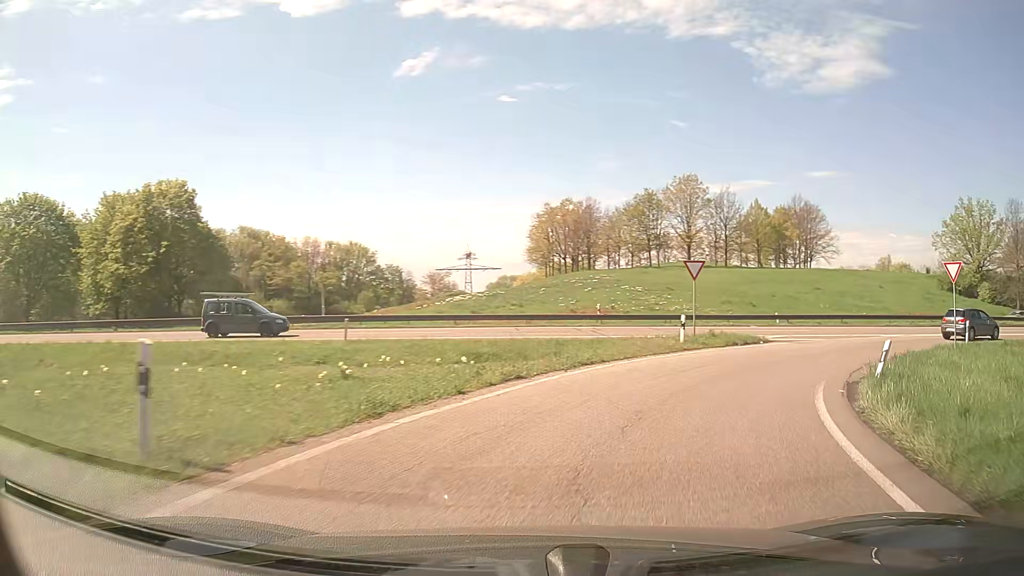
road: trunk_link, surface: asphalt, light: Day
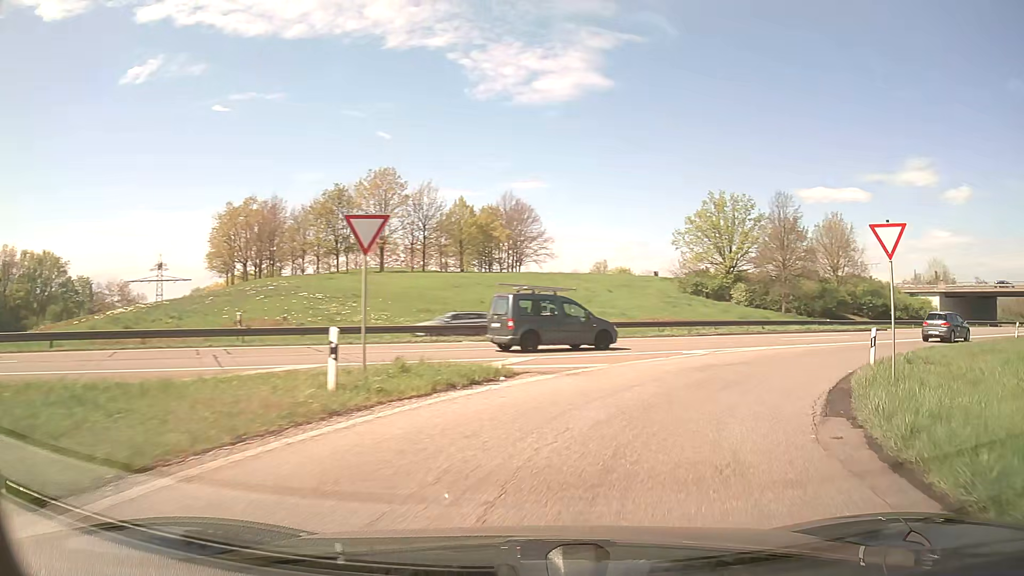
(+2.8, +12.3) m; +26°
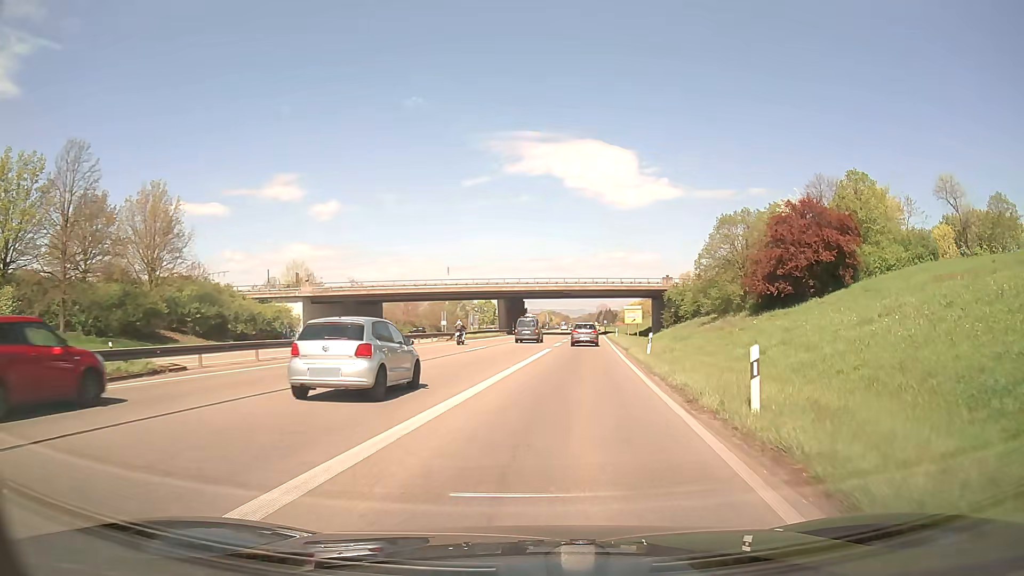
(+16.2, +26.7) m; +56°
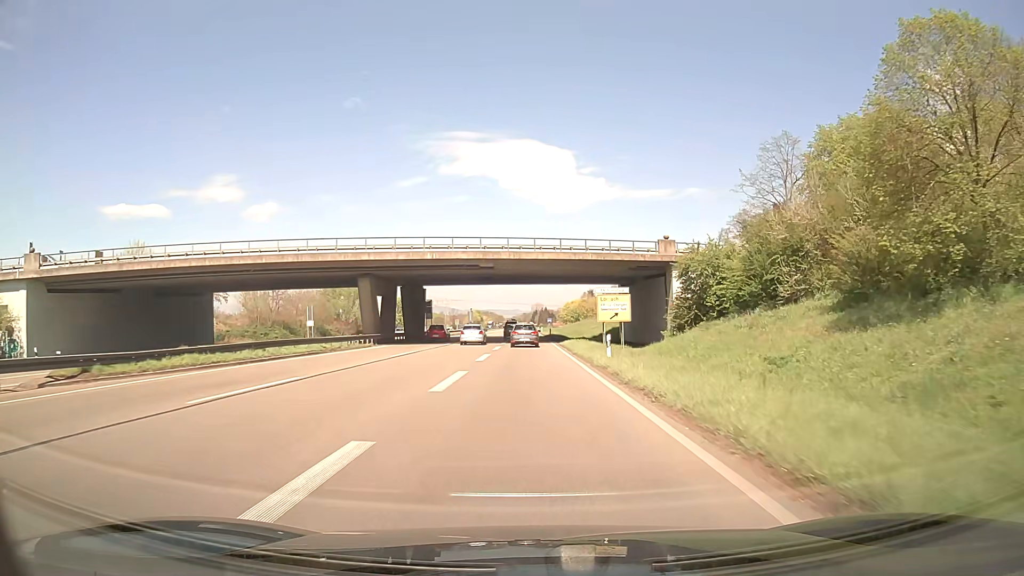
(+3.4, +42.5) m; +6°
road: trunk
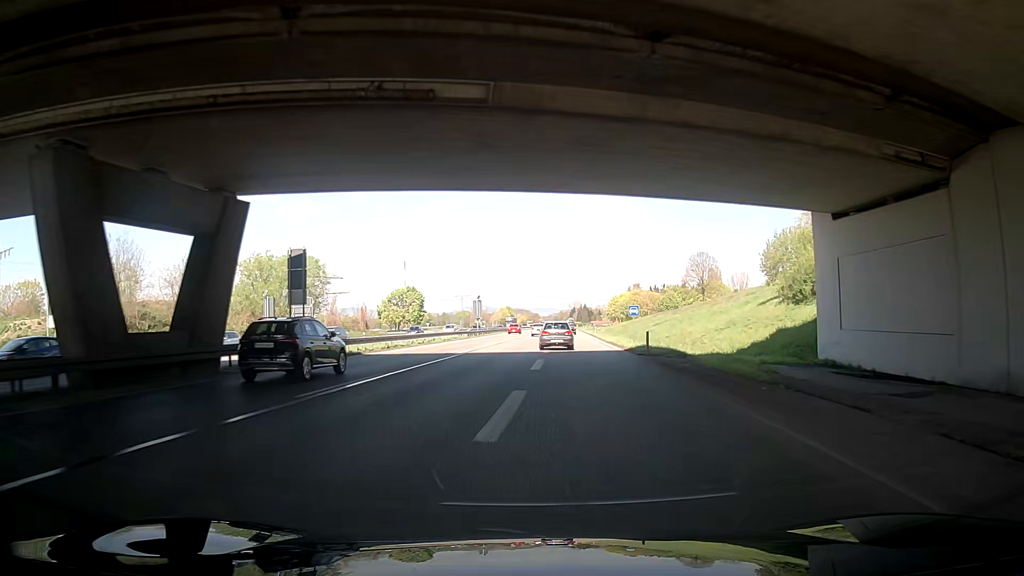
(-0.8, +54.7) m; -4°
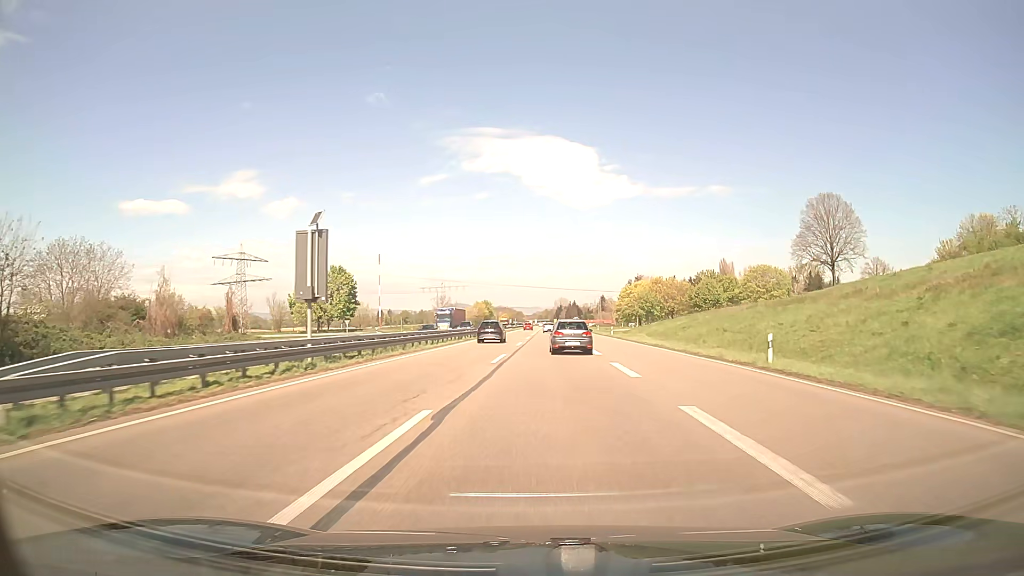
(0.0, +63.5) m; +2°
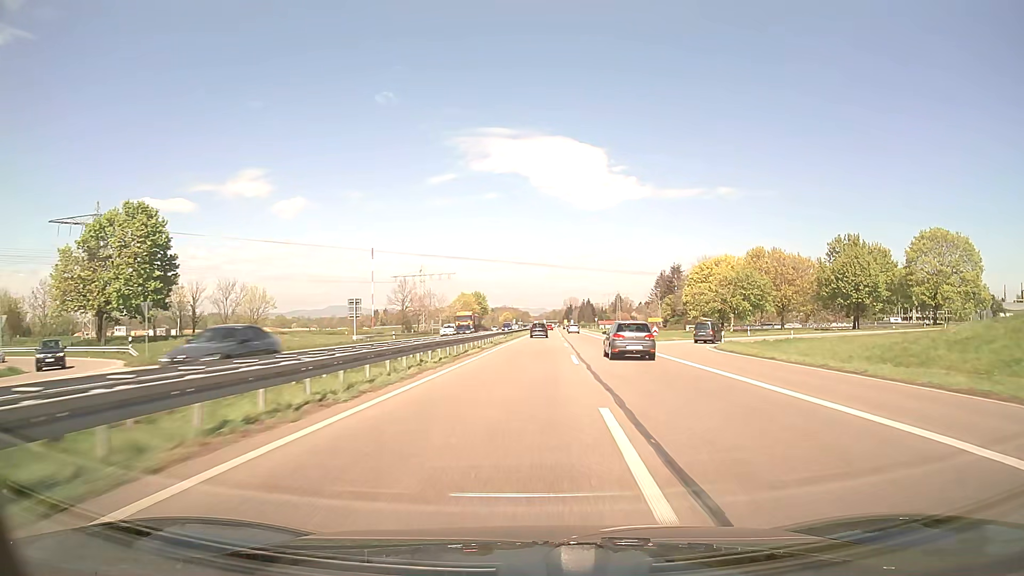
(-0.8, +73.9) m; -1°
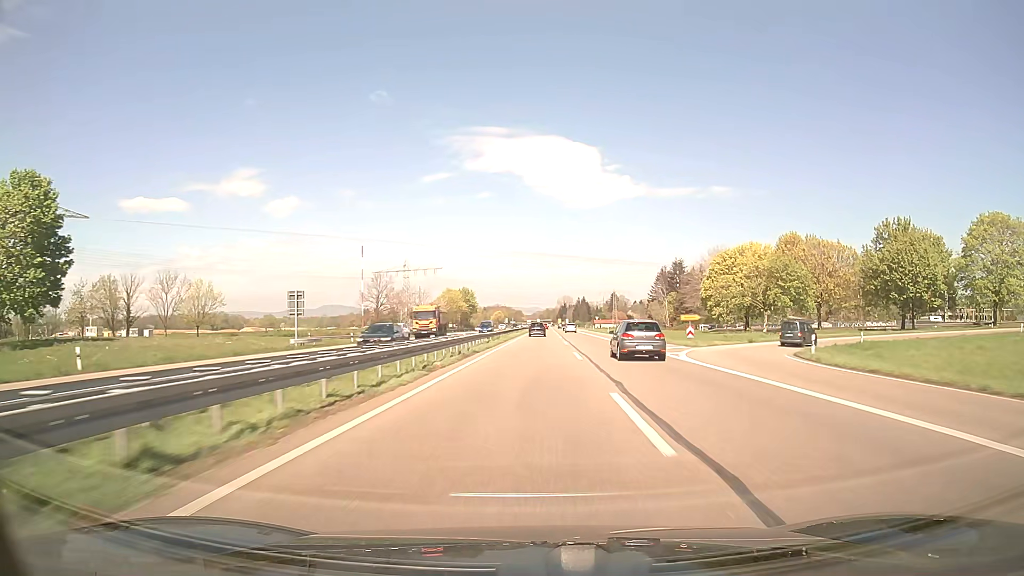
(+0.1, +16.4) m; +1°
(0, +10) (0, +20) (0, +30) (0, +40) (+1, +50) (+1, +60) (+1, +70) (+1, +80) (+1, +90) (+2, +100) m
